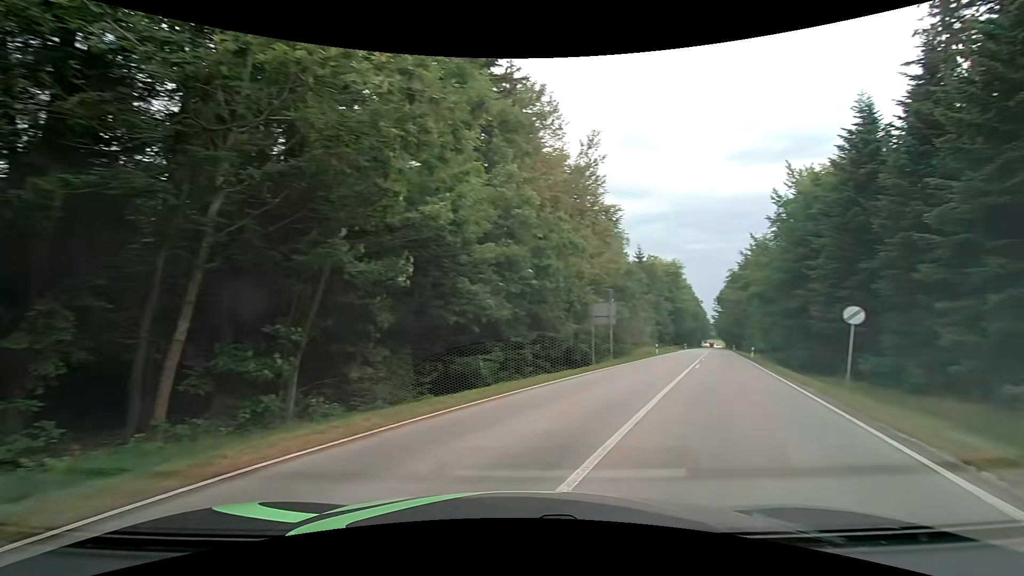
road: secondary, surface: asphalt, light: Day
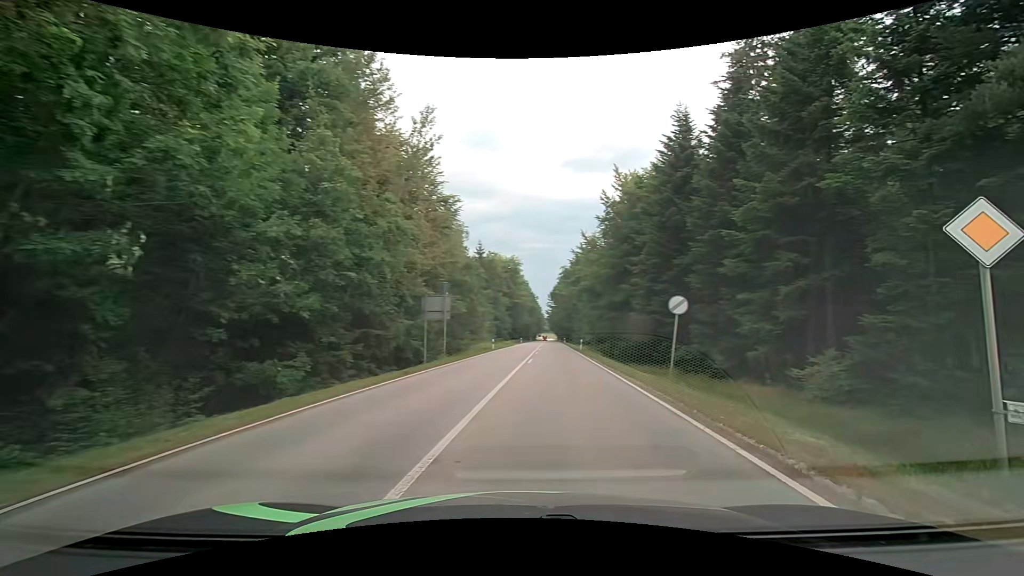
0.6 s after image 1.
(+0.5, +2.8) m; +20°
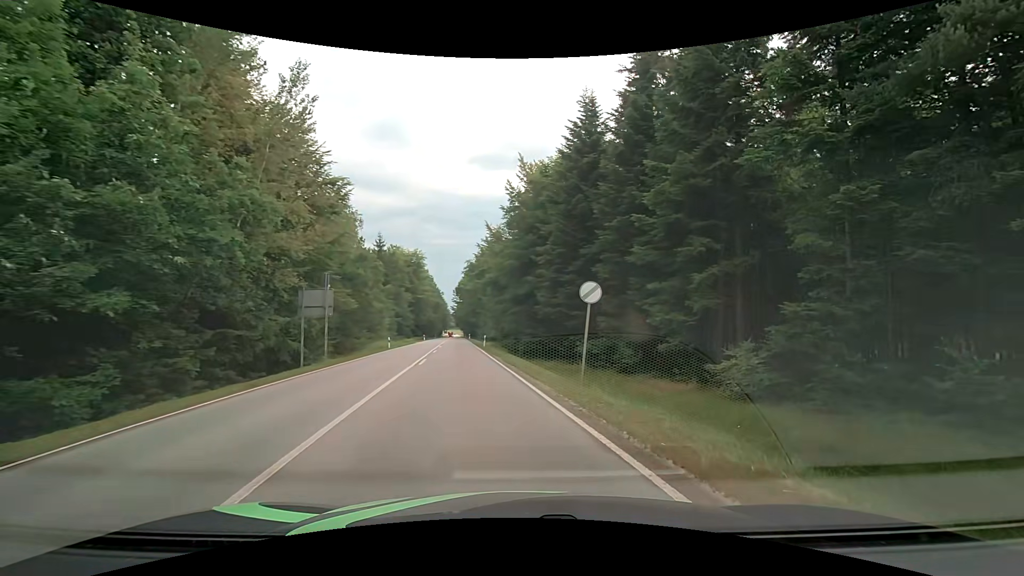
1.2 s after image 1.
(+0.4, +3.3) m; +11°
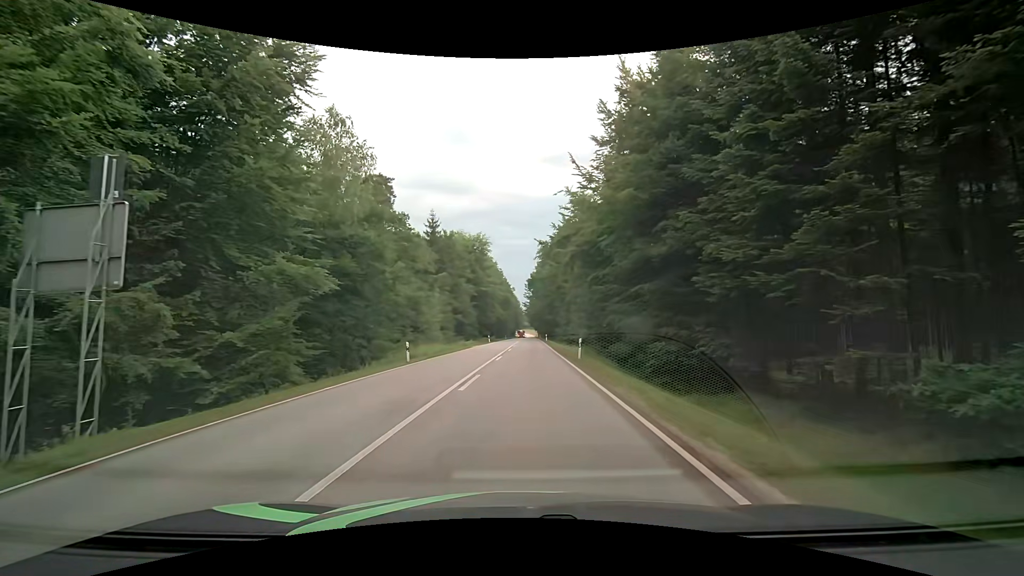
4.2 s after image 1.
(-1.7, +21.6) m; -7°
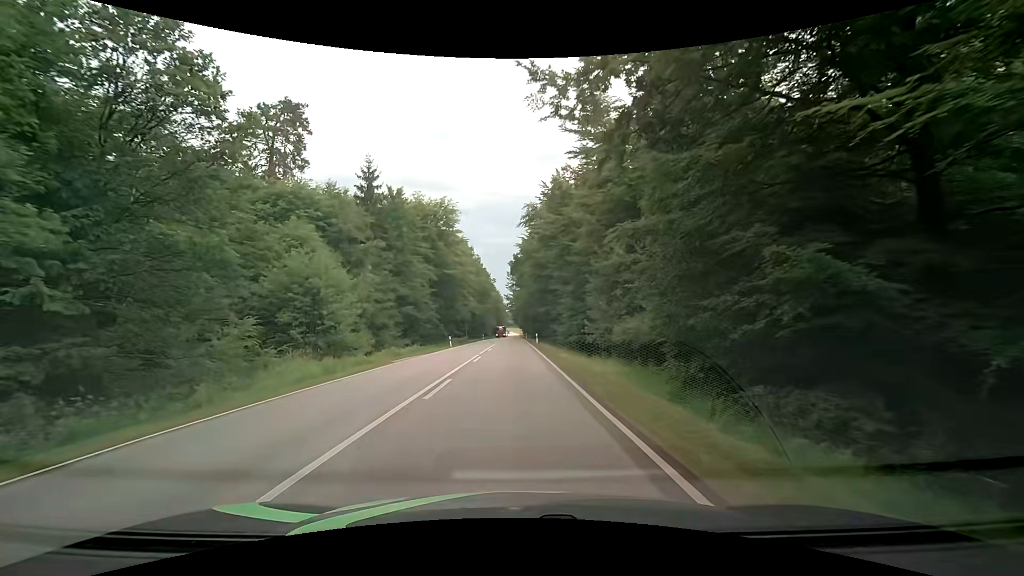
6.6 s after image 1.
(+0.6, +25.8) m; +1°
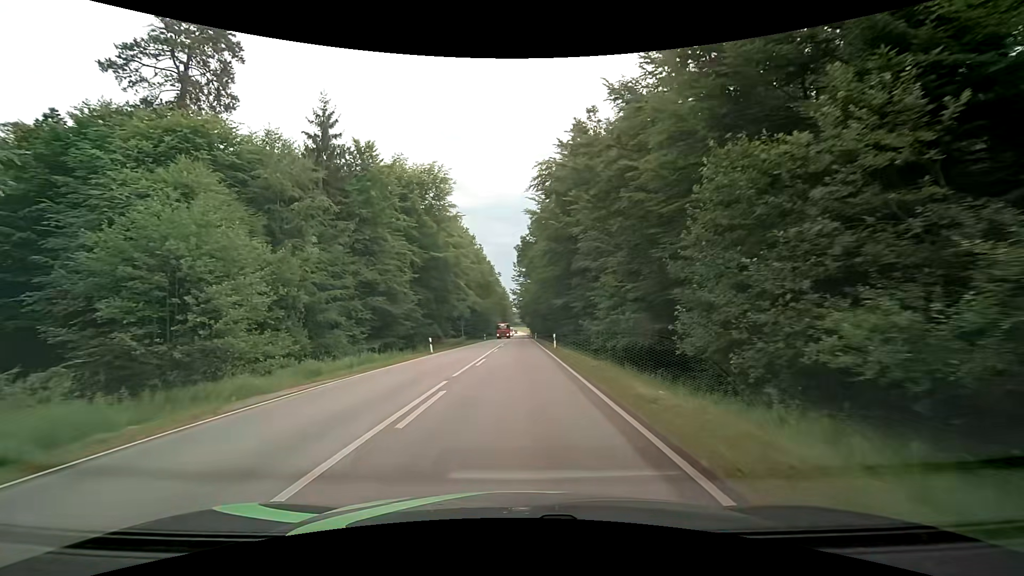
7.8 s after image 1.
(-0.1, +15.1) m; 0°
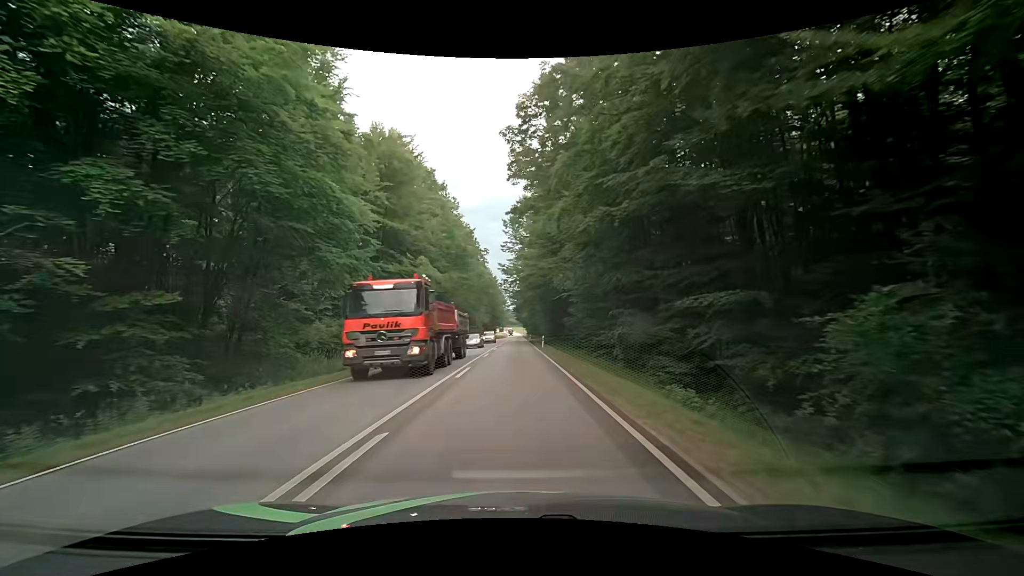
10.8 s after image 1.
(0.0, +40.4) m; 0°
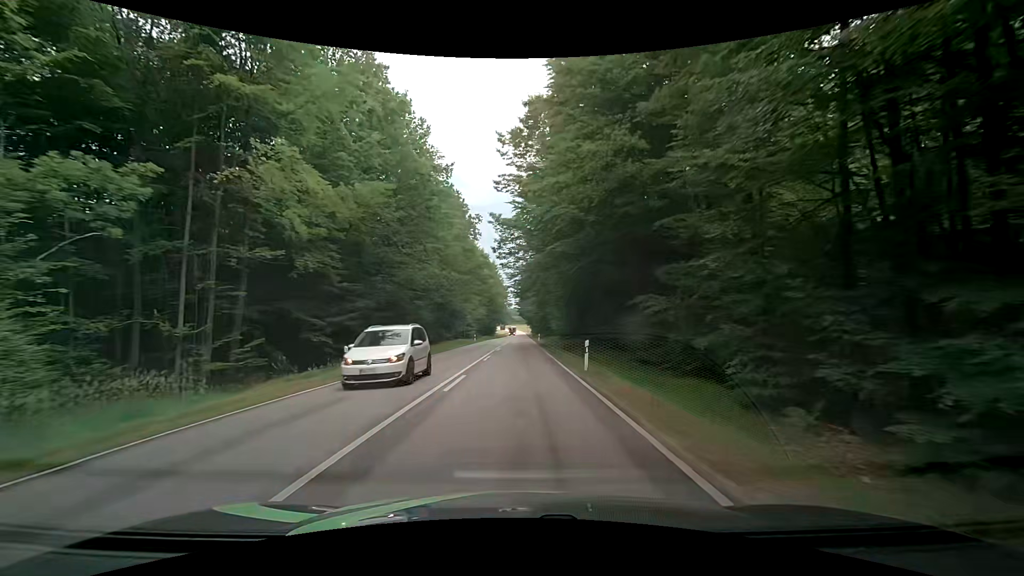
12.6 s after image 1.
(0.0, +27.4) m; 0°
(0, +10) (0, +20) (0, +30) (0, +40) (0, +50) (0, +60) (0, +70) (0, +80) (0, +90) (0, +100) m
